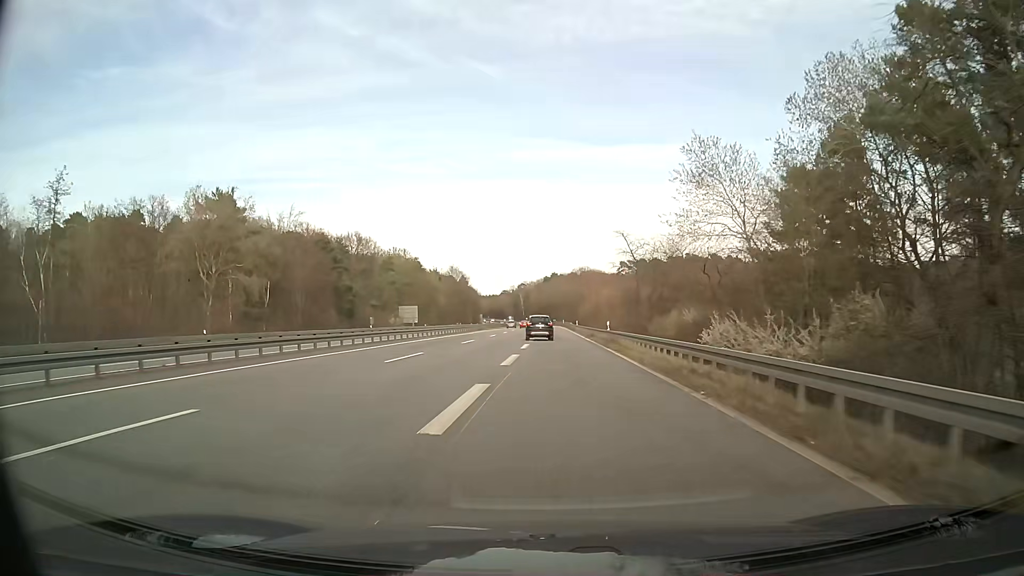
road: trunk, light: Day
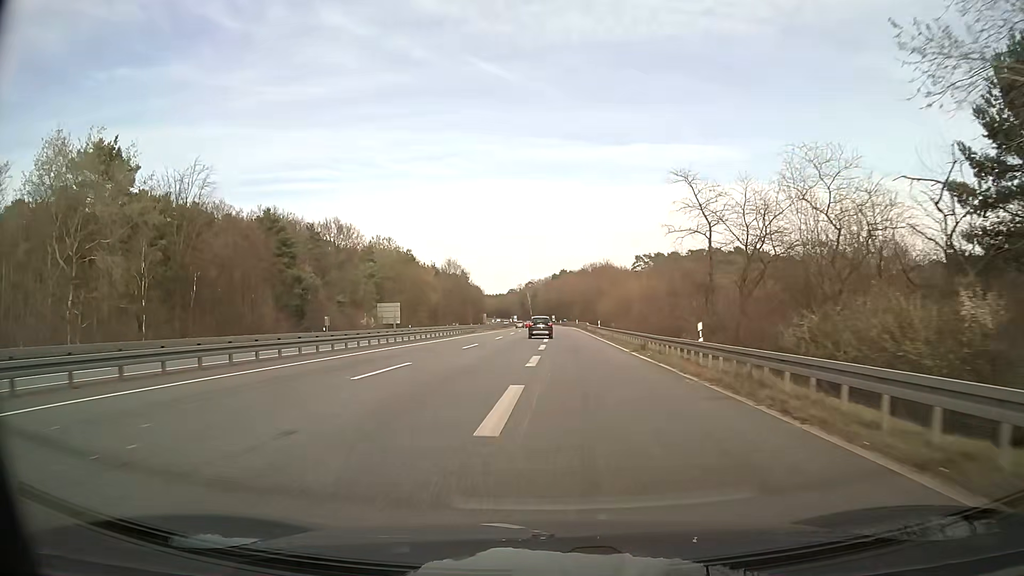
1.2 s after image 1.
(-0.3, +24.3) m; -1°
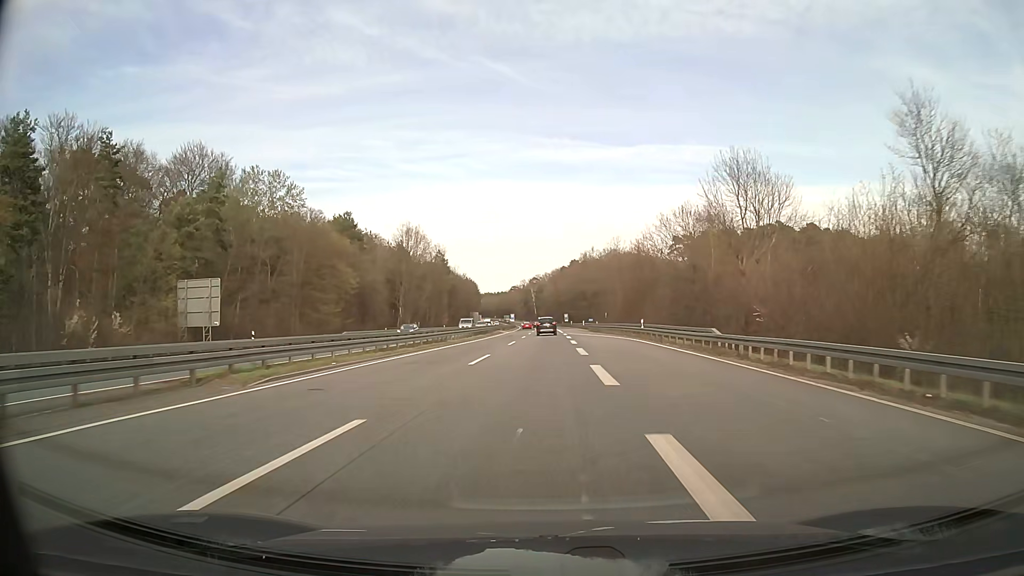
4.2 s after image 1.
(-1.0, +67.0) m; -1°
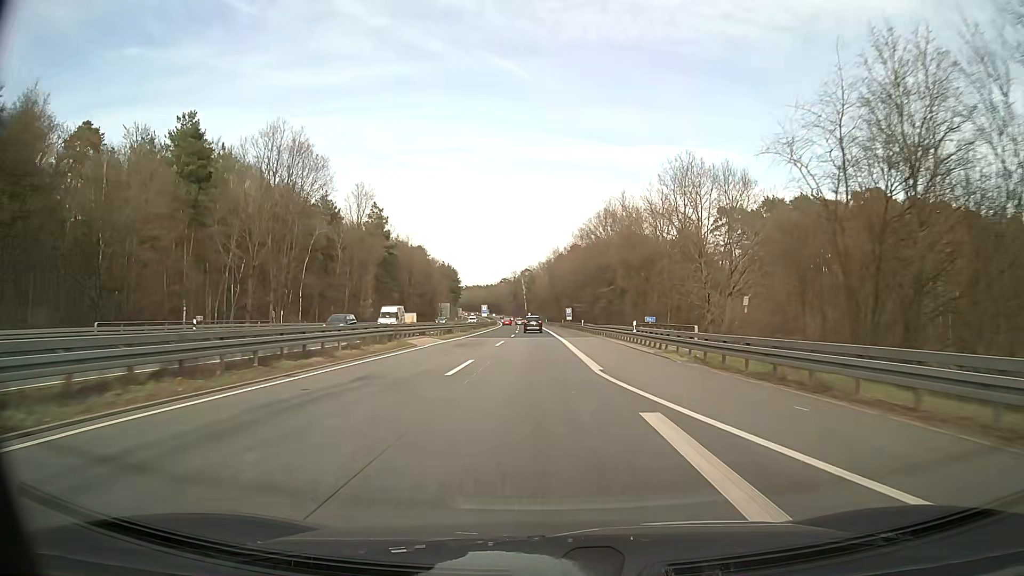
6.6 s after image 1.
(+0.6, +59.4) m; +1°
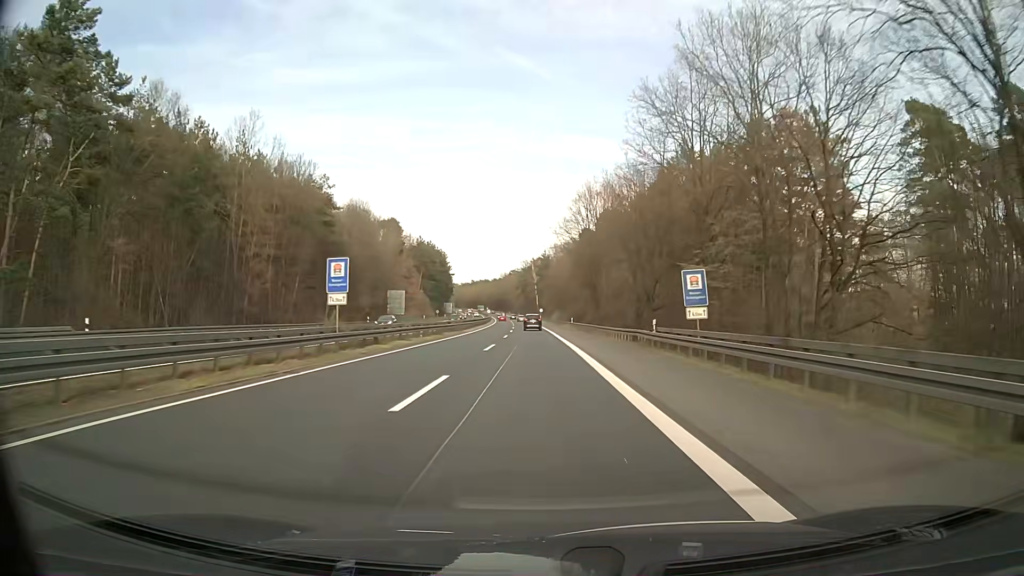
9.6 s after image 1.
(-0.8, +79.2) m; -1°
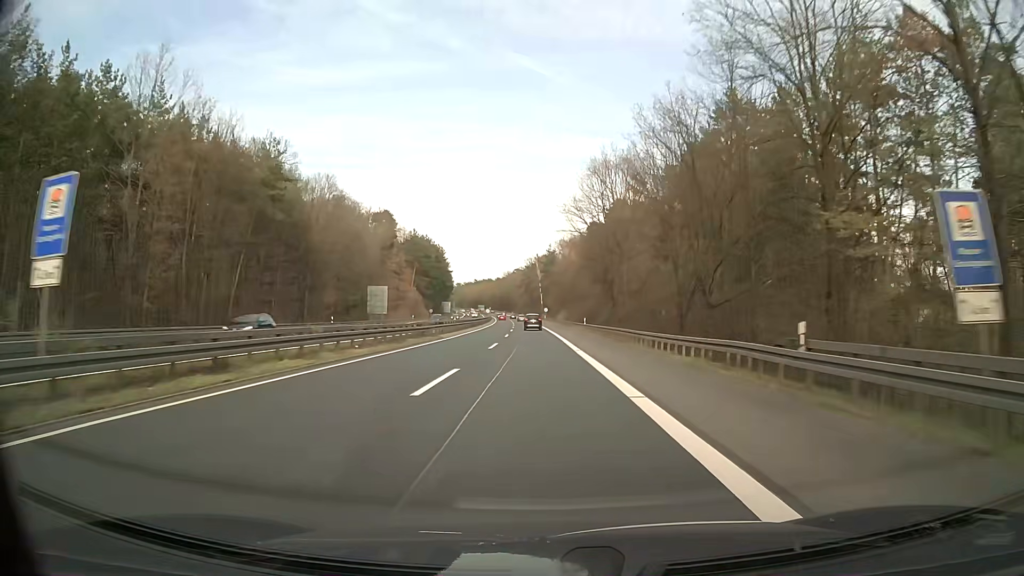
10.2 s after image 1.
(-0.1, +16.2) m; 0°
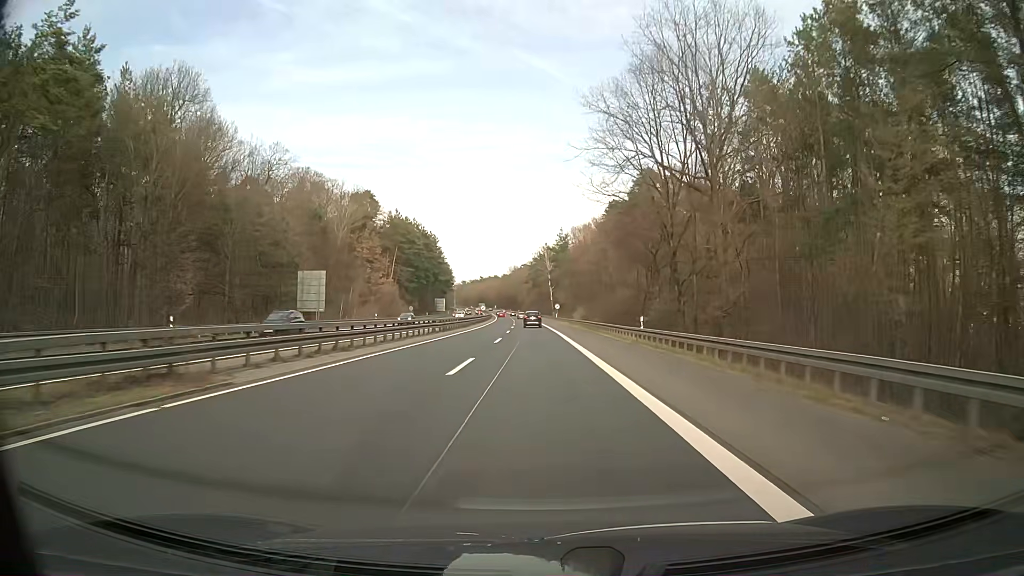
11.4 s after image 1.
(-0.2, +32.3) m; -1°
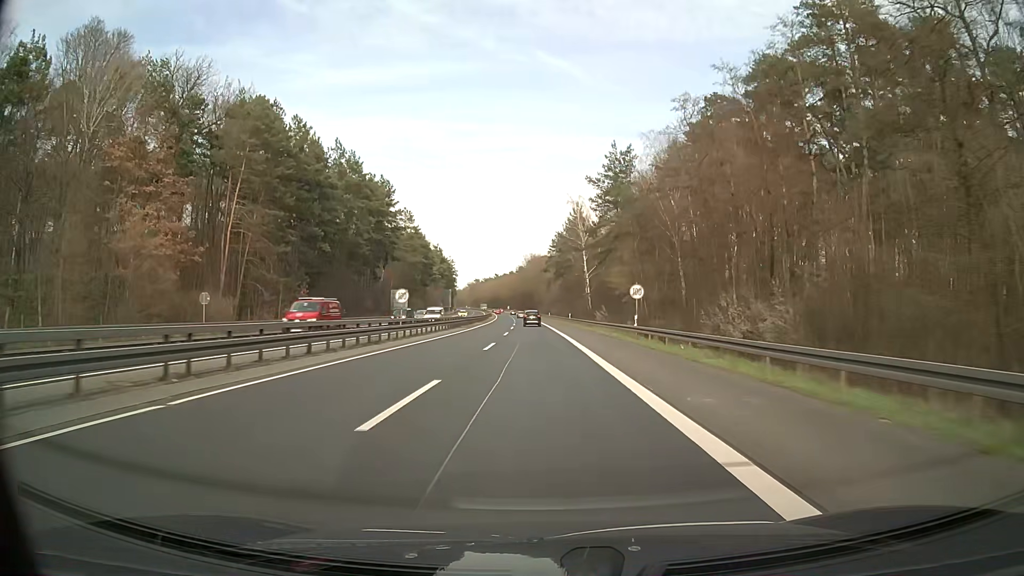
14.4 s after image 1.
(-1.4, +80.0) m; -1°
(0, +10) (0, +20) (0, +30) (-1, +40) (-1, +50) (-1, +60) (-1, +70) (-2, +80) (-2, +90) (-3, +100) m
